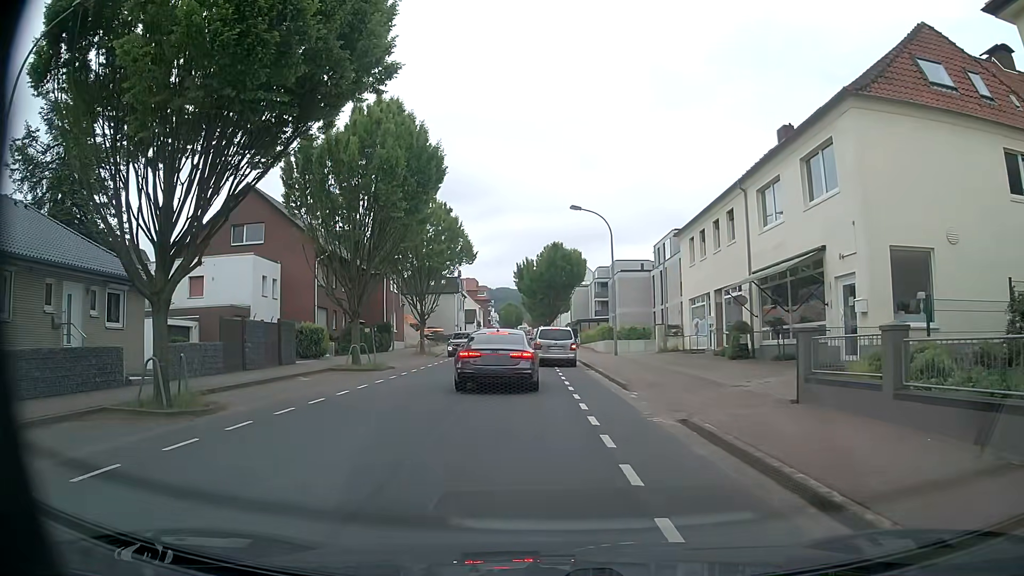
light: Day
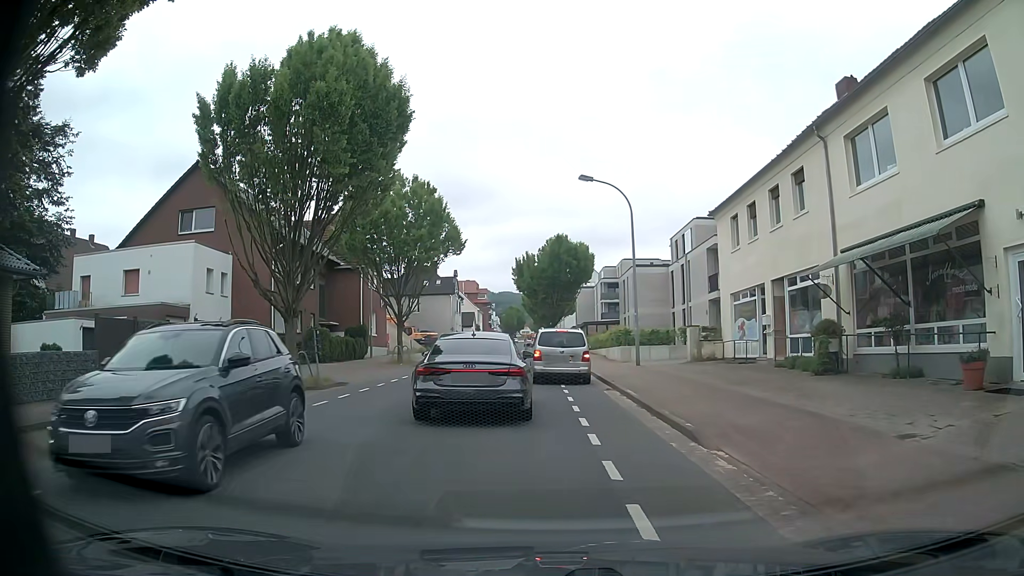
(-0.1, +7.3) m; +1°
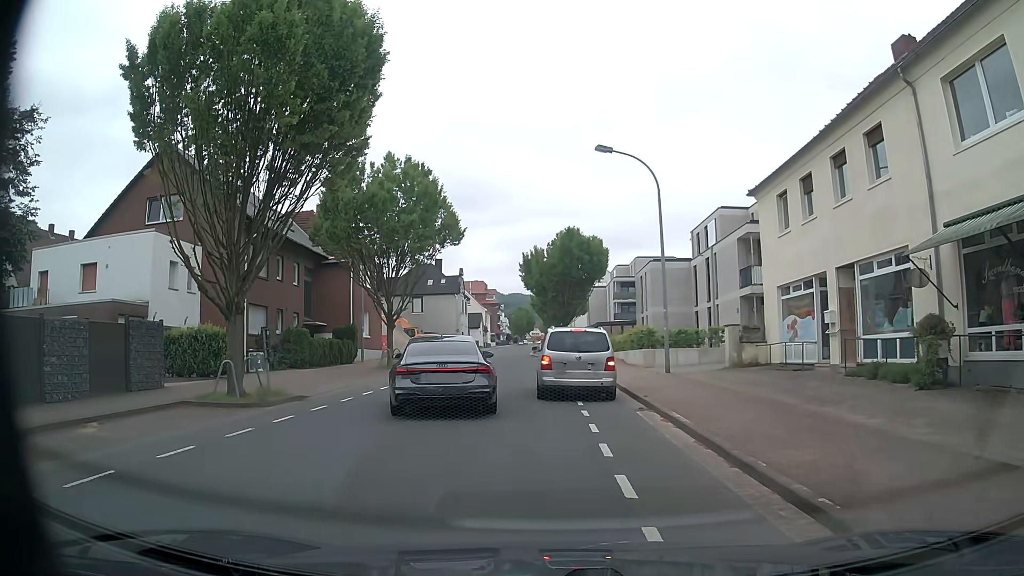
(-0.2, +4.7) m; -2°
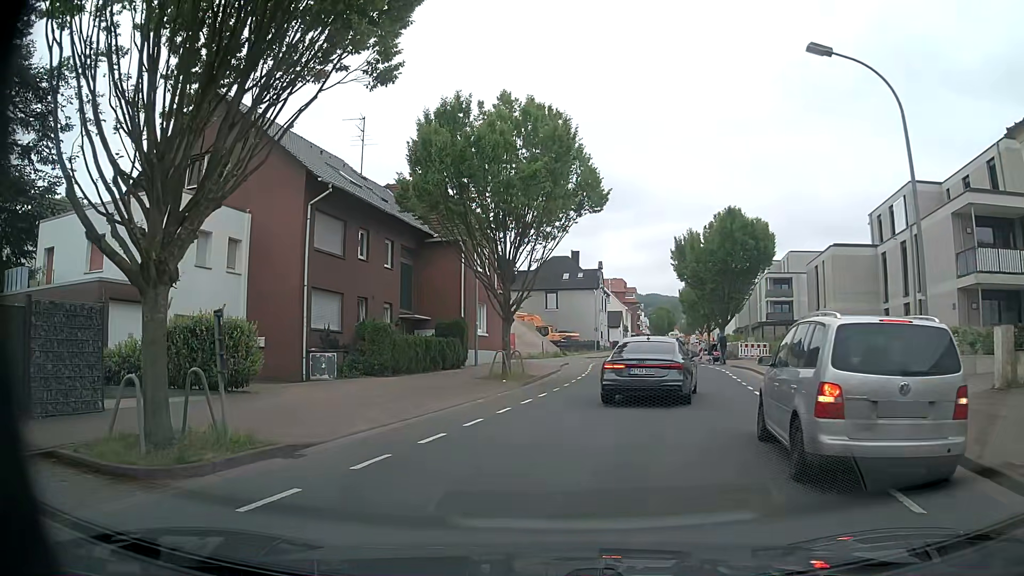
(-1.0, +8.9) m; -11°
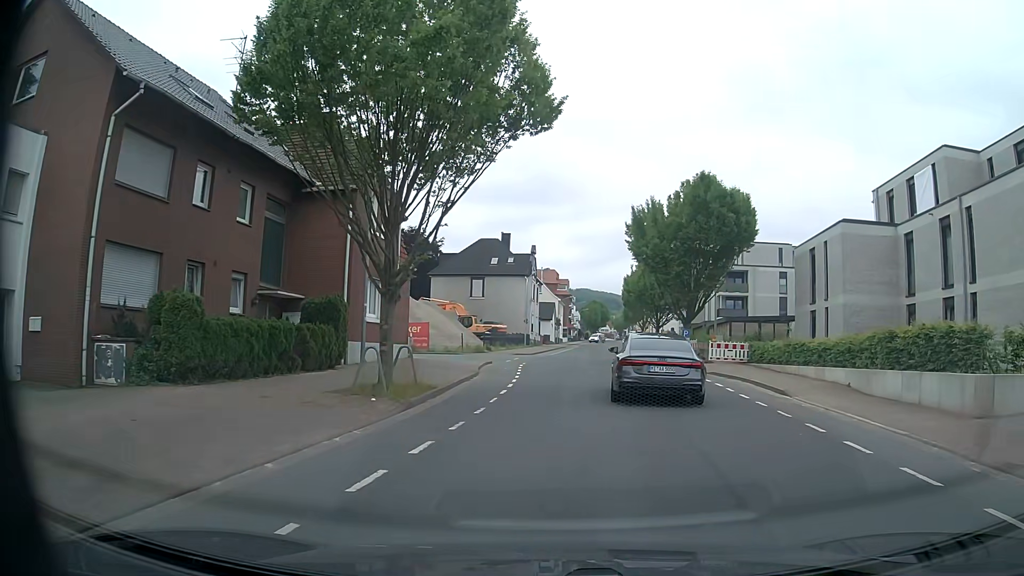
(+0.1, +9.3) m; +5°
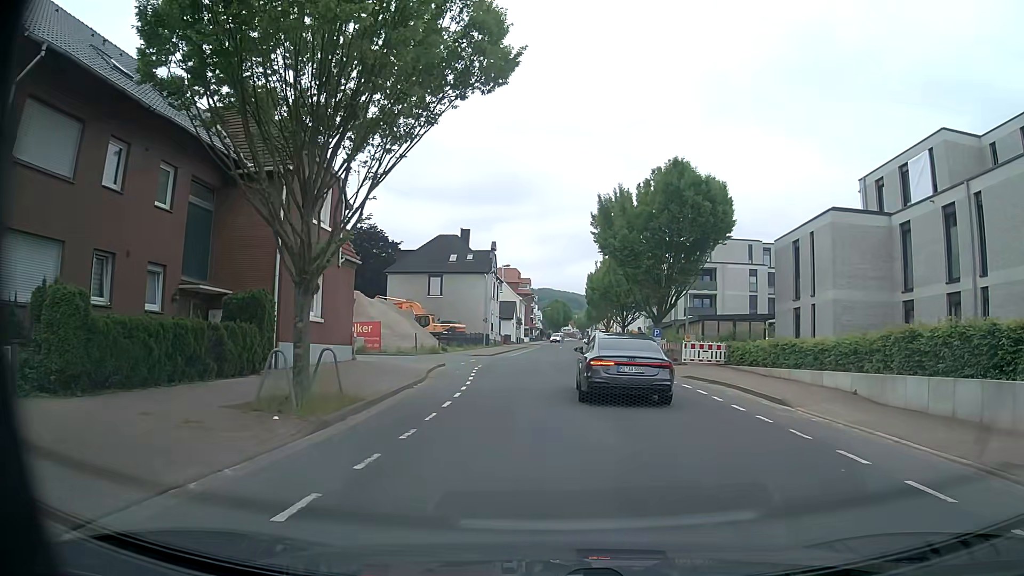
(+0.1, +2.8) m; +5°
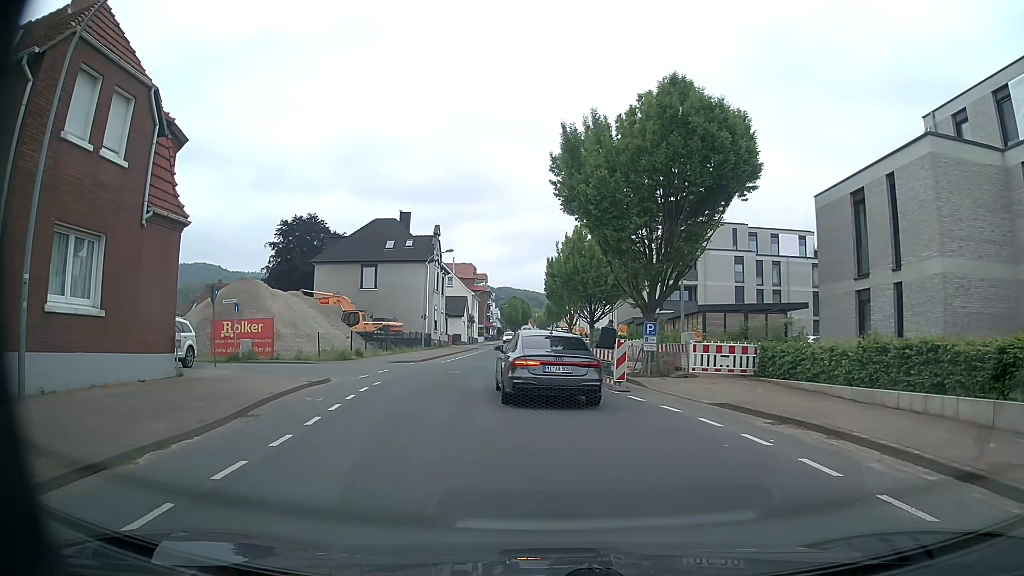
(+0.3, +10.7) m; +2°
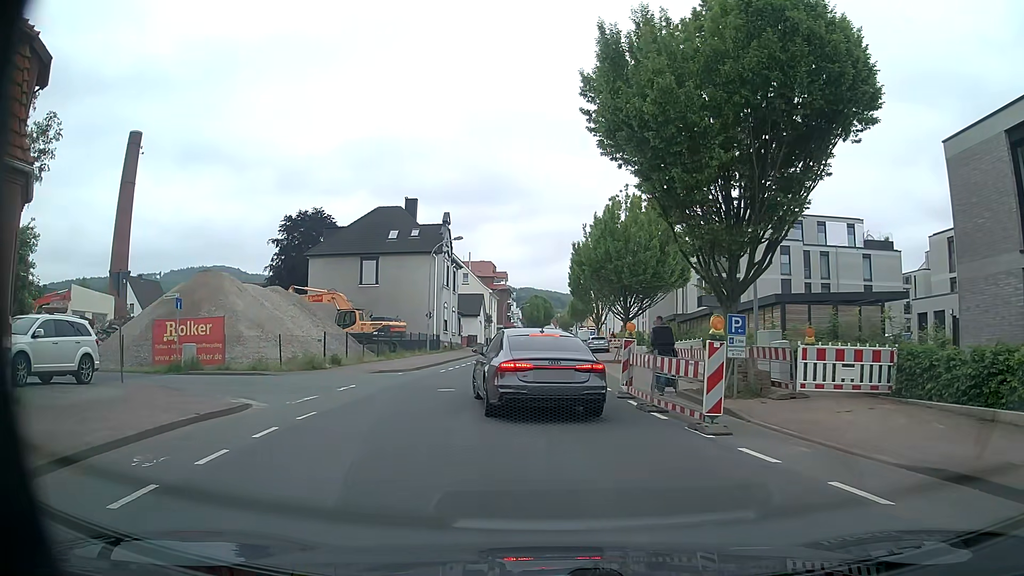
(-0.1, +7.3) m; -2°
(0, +10) (0, +20) (0, +30) (0, +40) (+1, +50) (+1, +60) (+1, +70) (+2, +80) (+2, +90) (+2, +100) m
